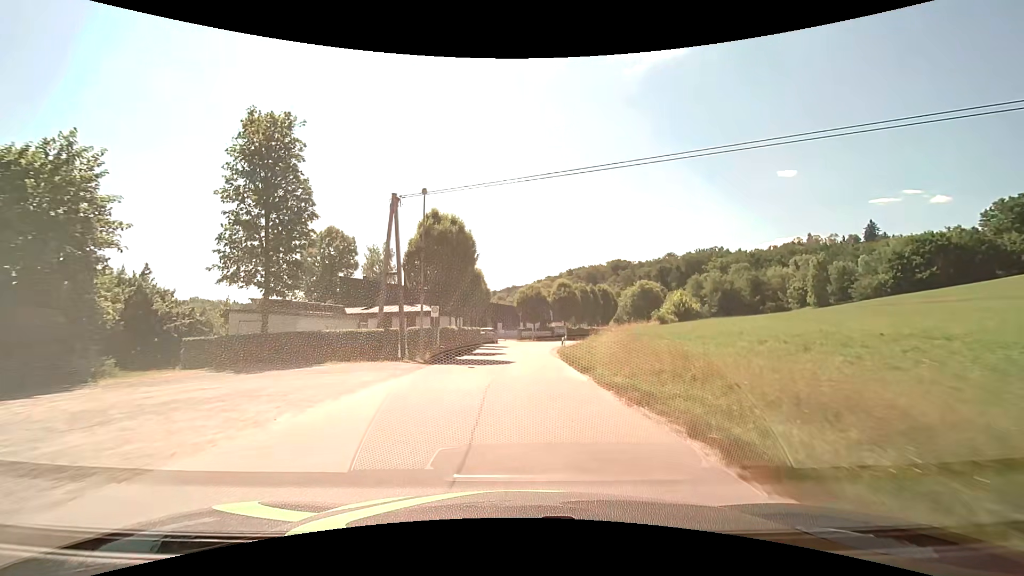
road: residential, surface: asphalt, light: Day
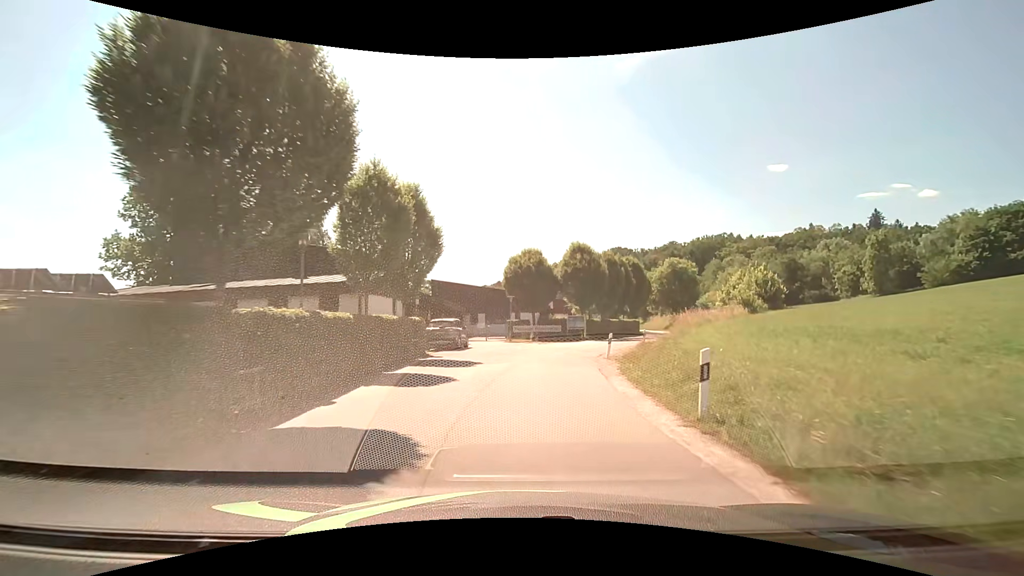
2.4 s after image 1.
(+0.1, +25.9) m; +1°
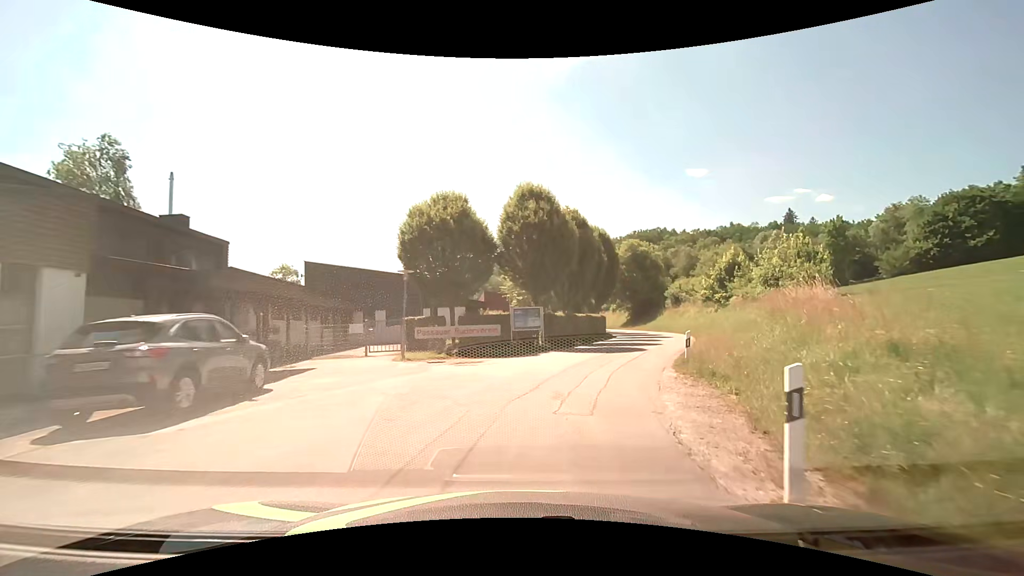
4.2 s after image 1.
(+0.7, +17.5) m; +7°
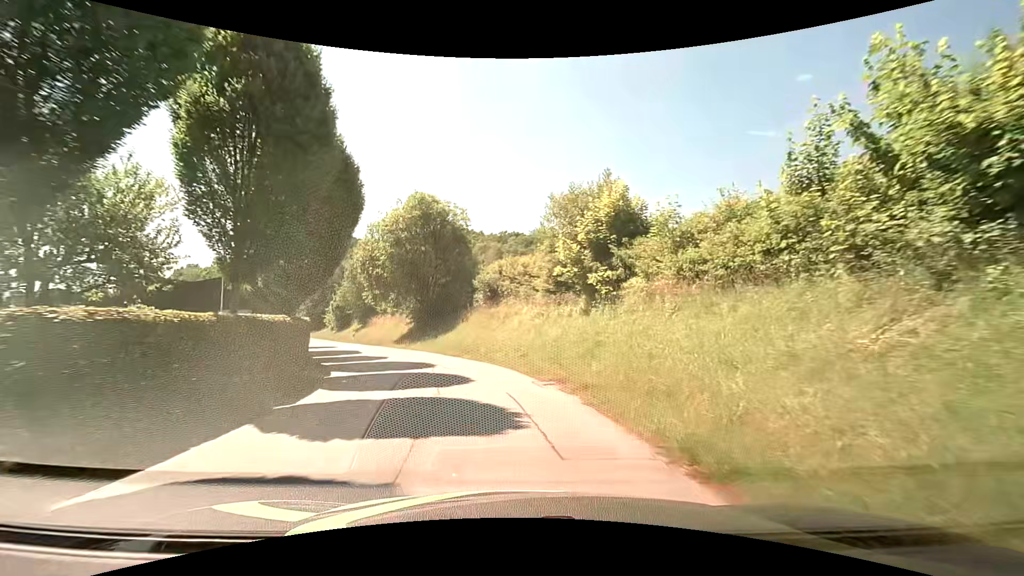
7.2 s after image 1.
(+6.8, +27.0) m; +23°
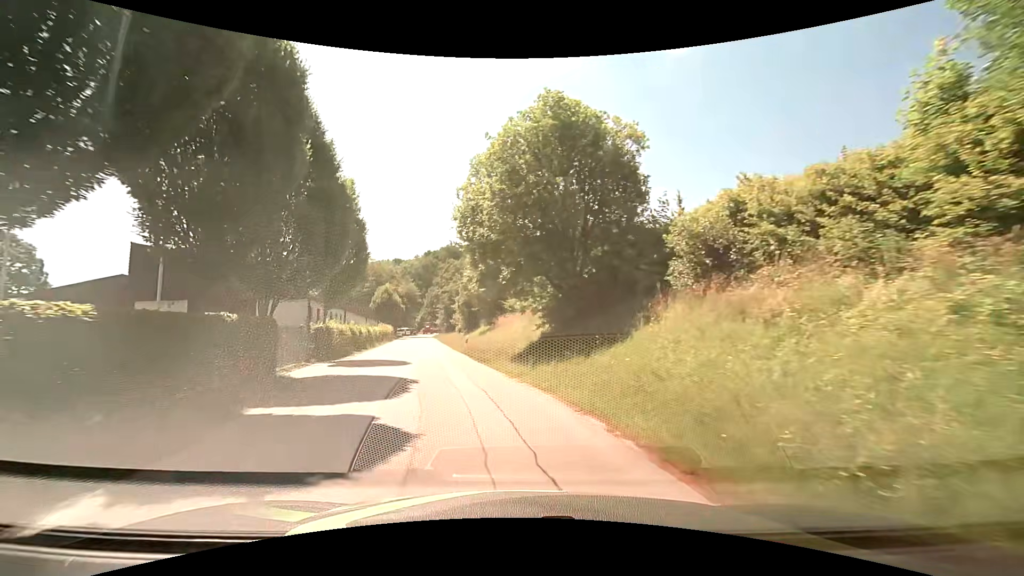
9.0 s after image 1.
(-2.0, +16.7) m; -17°
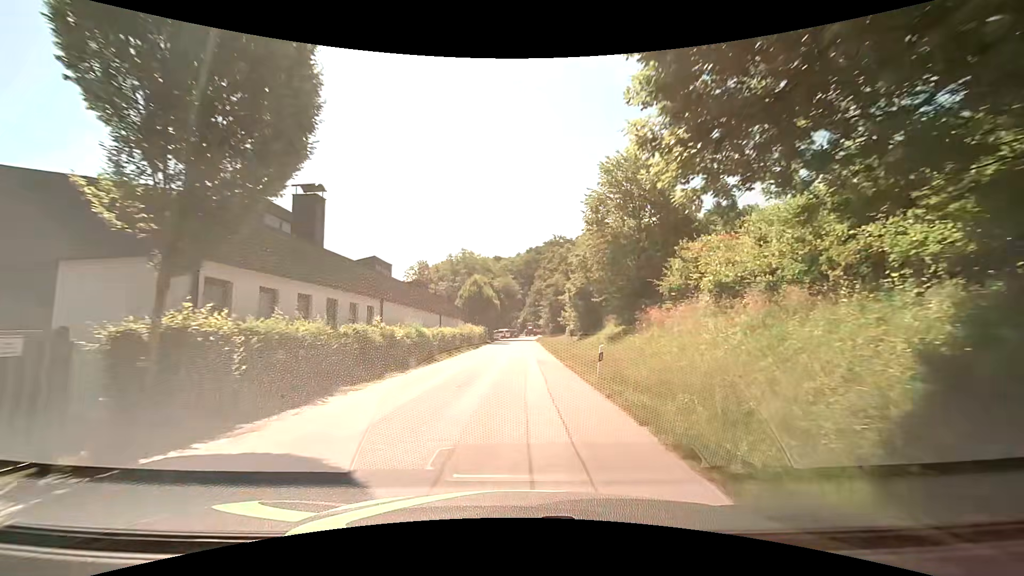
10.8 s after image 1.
(-2.1, +16.8) m; -12°
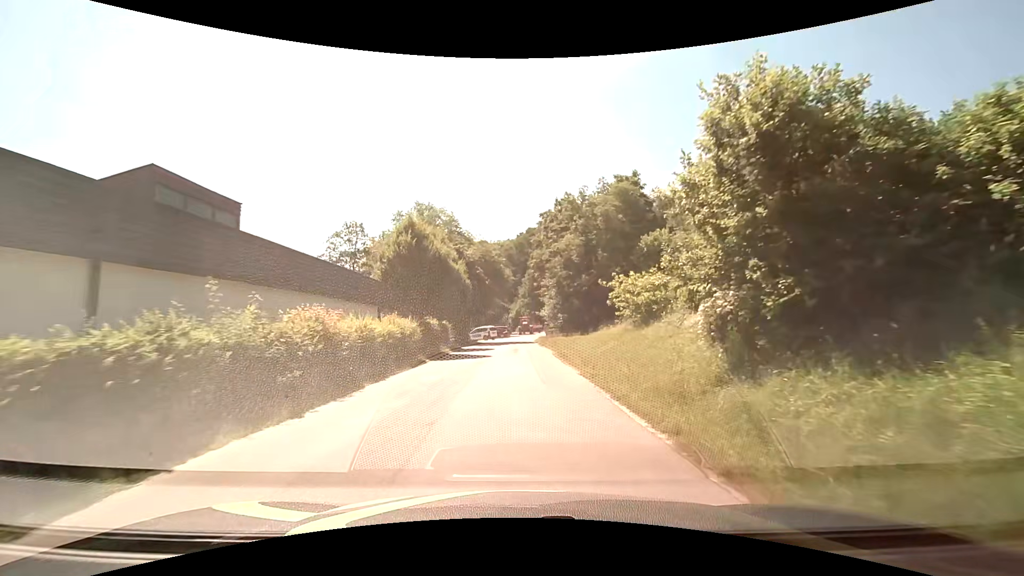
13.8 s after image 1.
(+0.3, +29.2) m; +1°
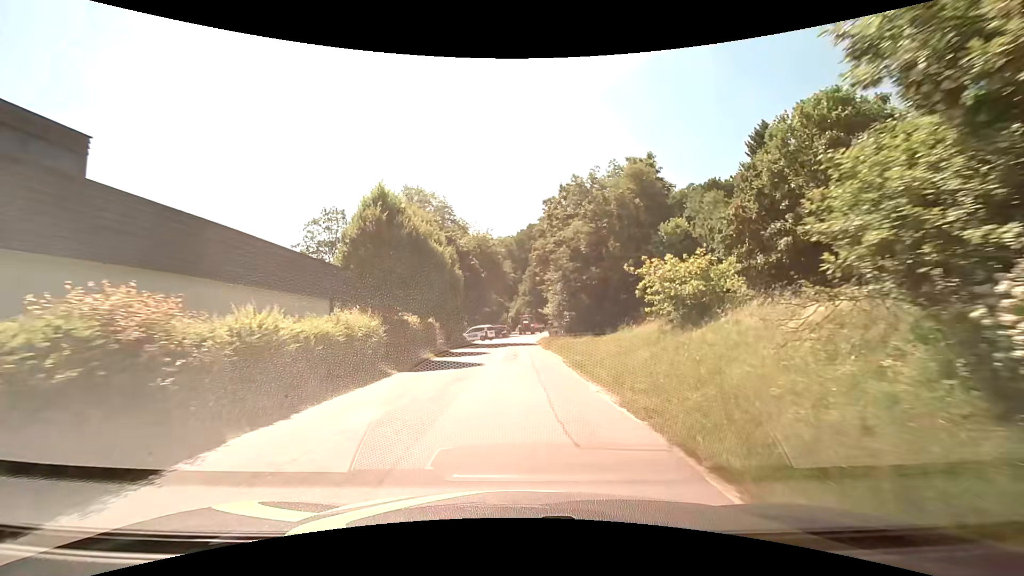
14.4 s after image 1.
(0.0, +5.7) m; 0°
